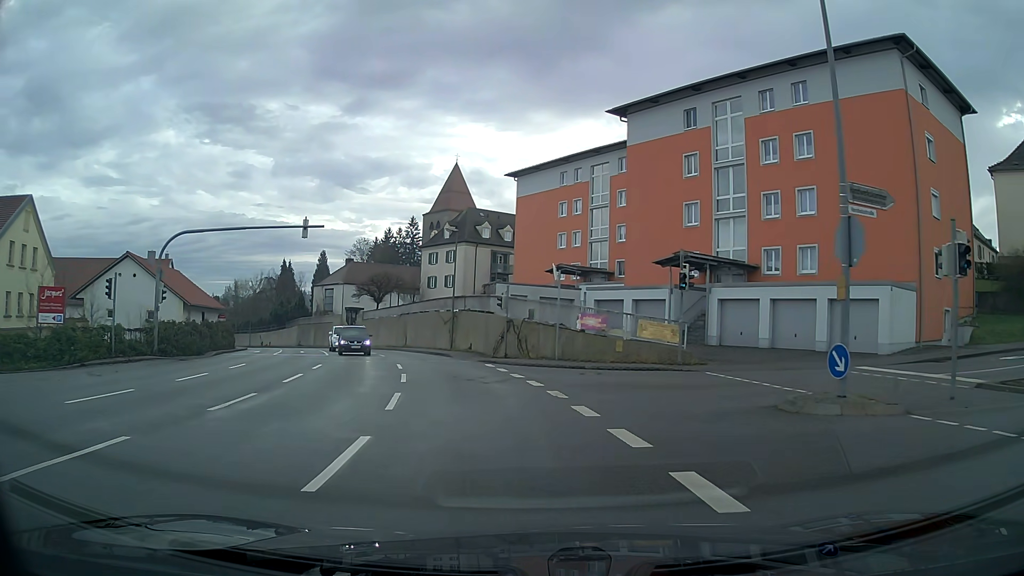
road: tertiary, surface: asphalt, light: Day
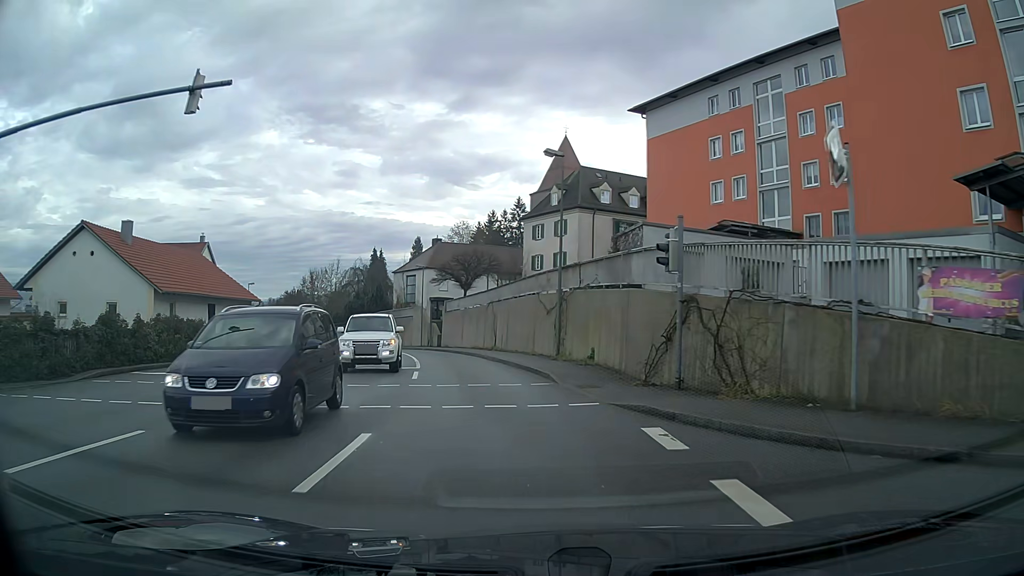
(-1.6, +18.7) m; -10°
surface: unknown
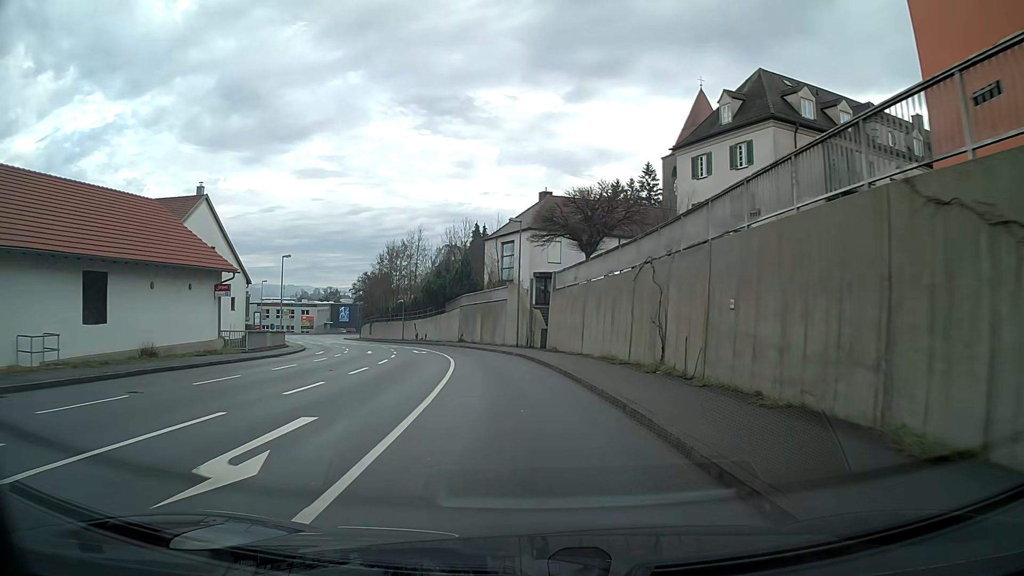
(-2.1, +24.1) m; -9°
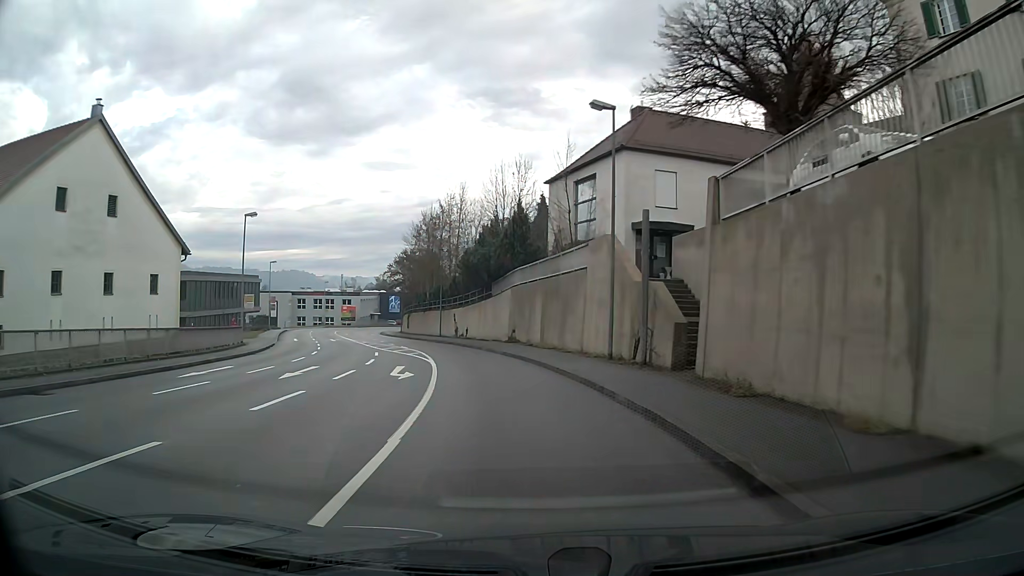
(-1.1, +21.4) m; -7°
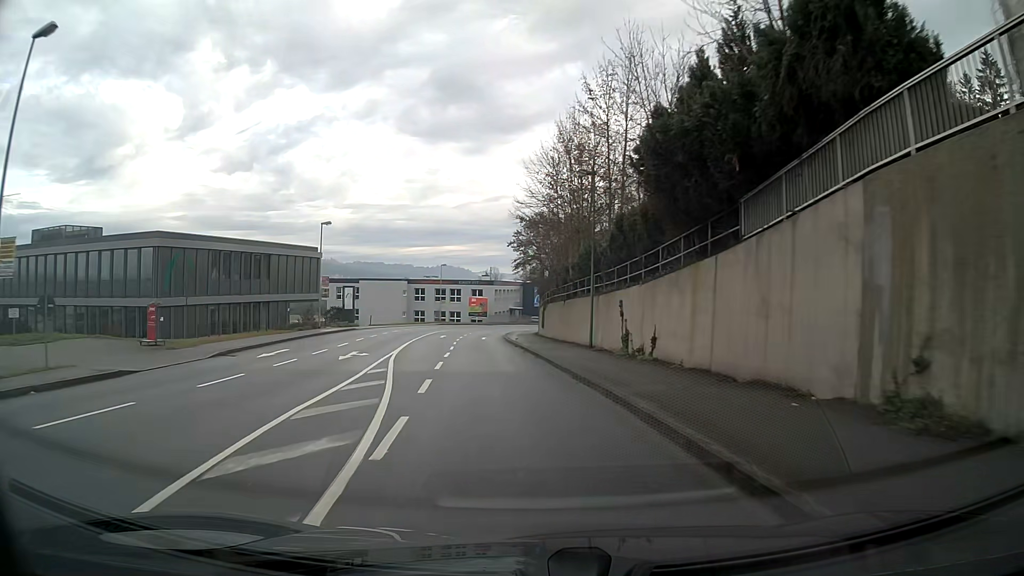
(-3.6, +30.2) m; -14°
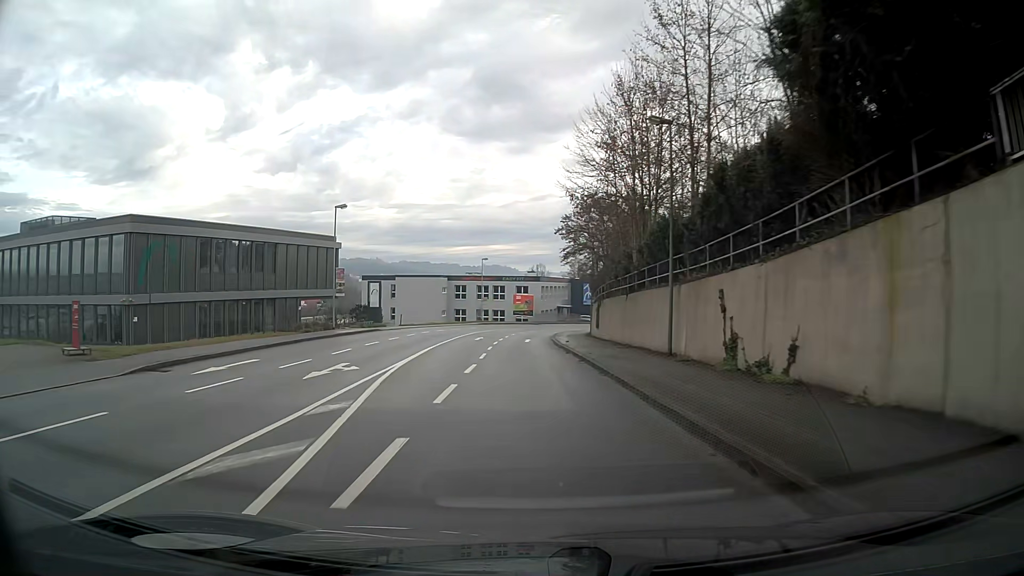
(-0.3, +7.9) m; -4°
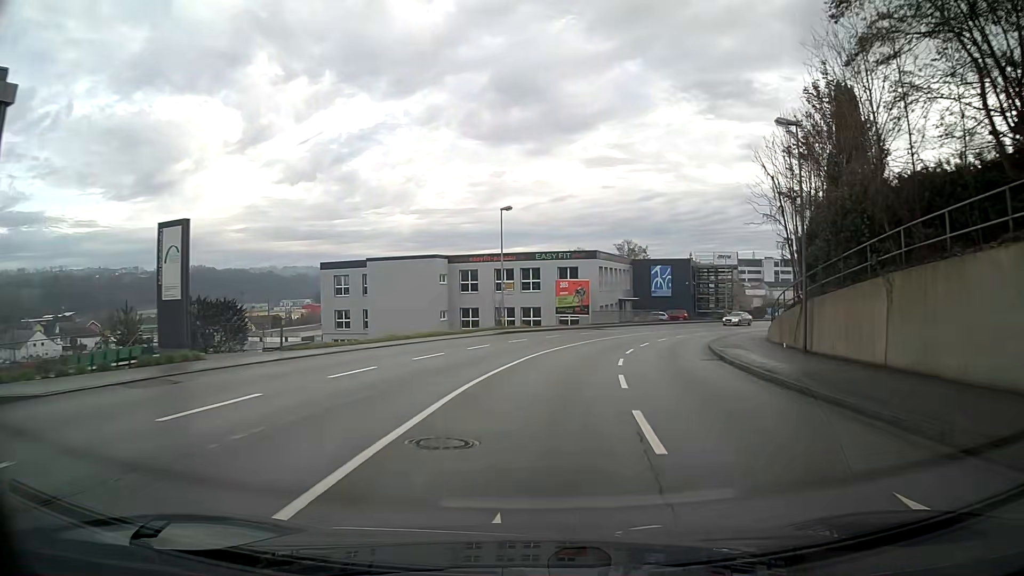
(-1.7, +40.1) m; +1°
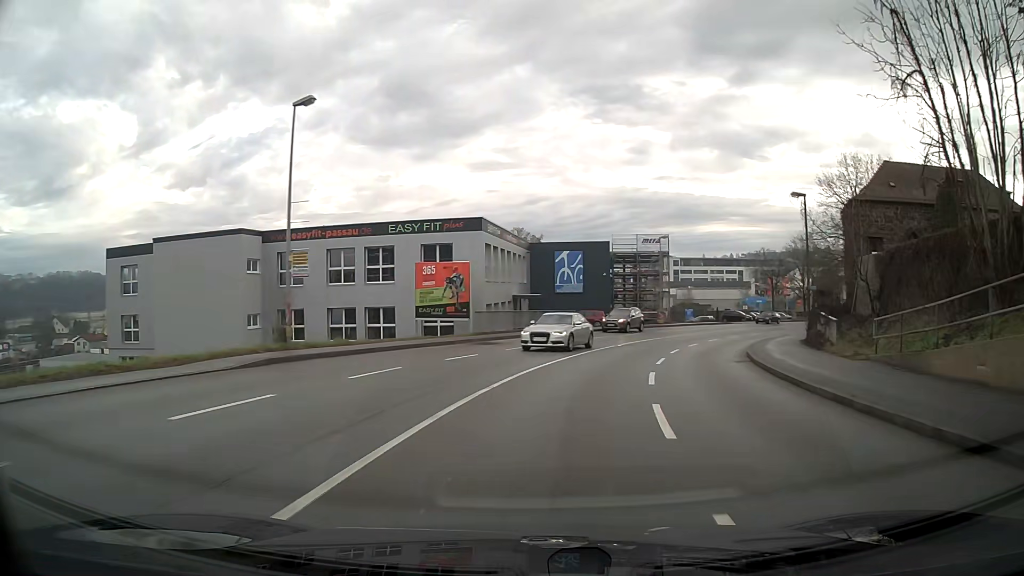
(+1.8, +23.1) m; +10°
(0, +10) (+2, +20) (+5, +29) (+9, +39) (+13, +47) (+19, +56) (+25, +63) (+33, +70) (+40, +77) (+48, +83) m
